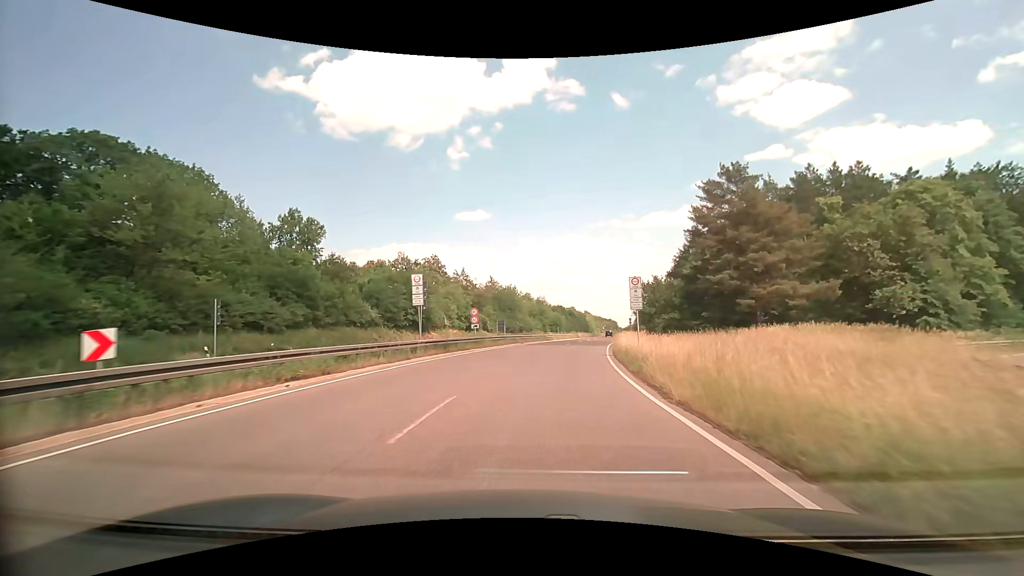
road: trunk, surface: asphalt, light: Day
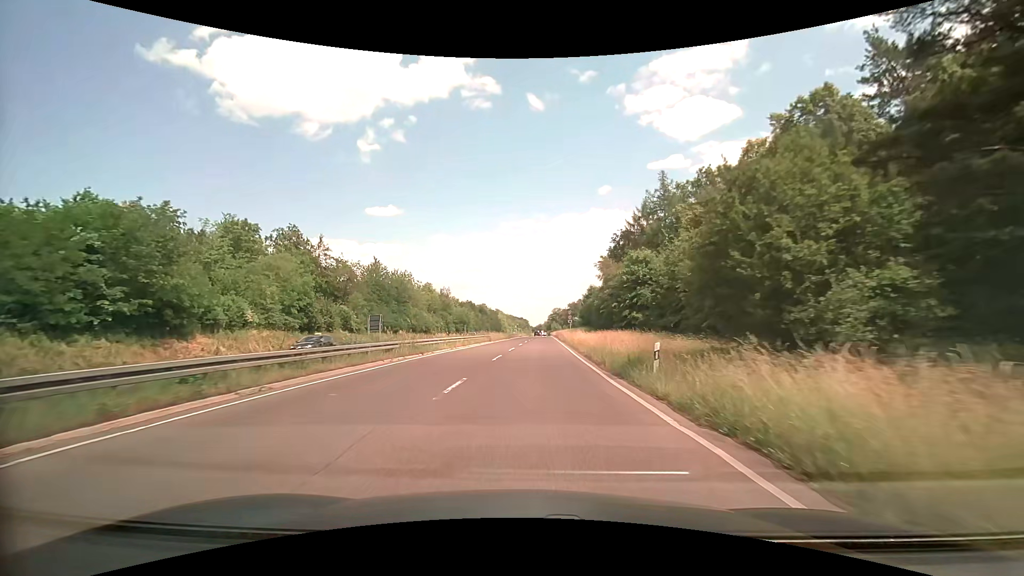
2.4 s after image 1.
(+3.2, +35.7) m; +10°
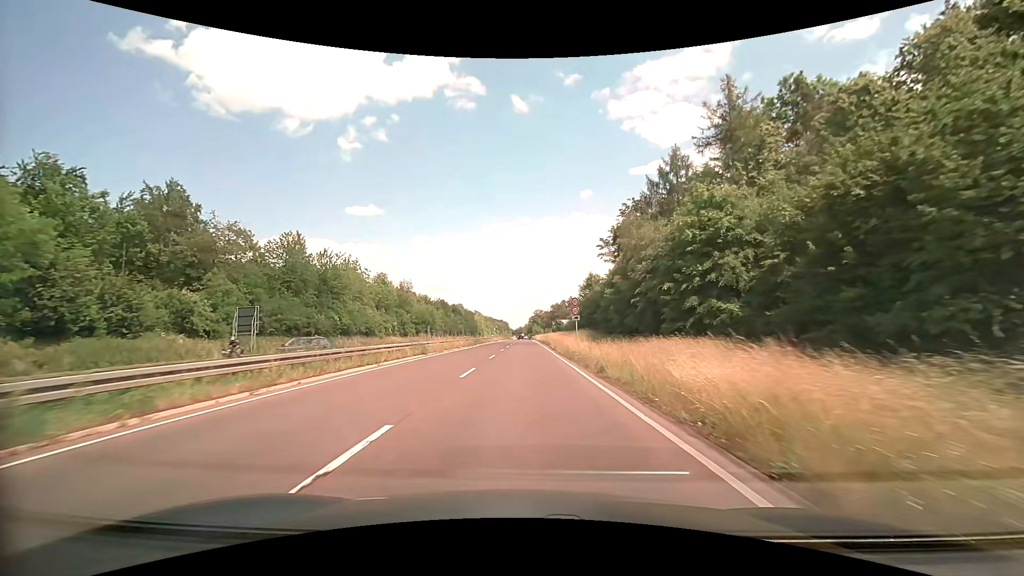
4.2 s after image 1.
(+0.7, +29.0) m; +2°
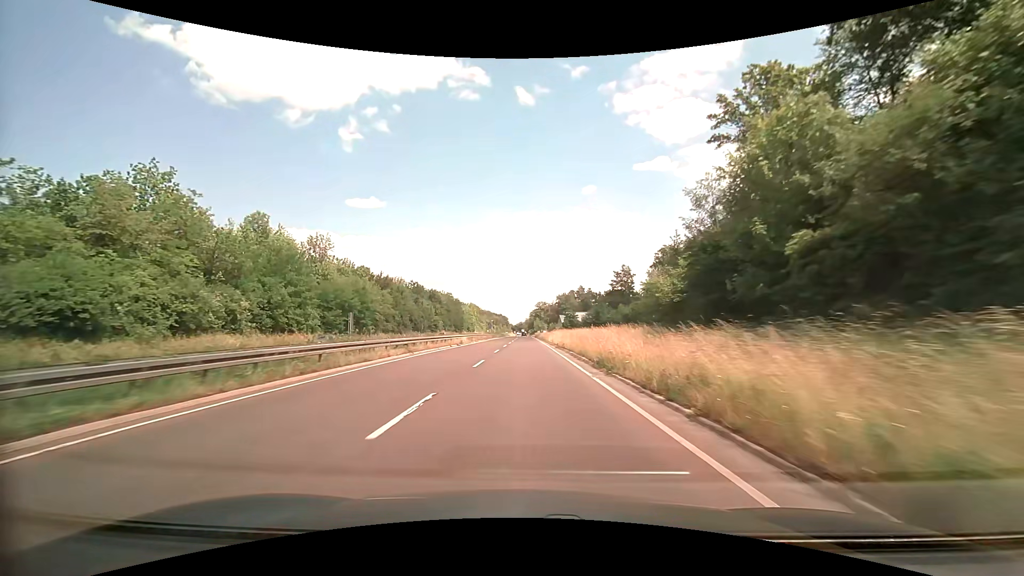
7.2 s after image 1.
(+0.1, +57.6) m; 0°
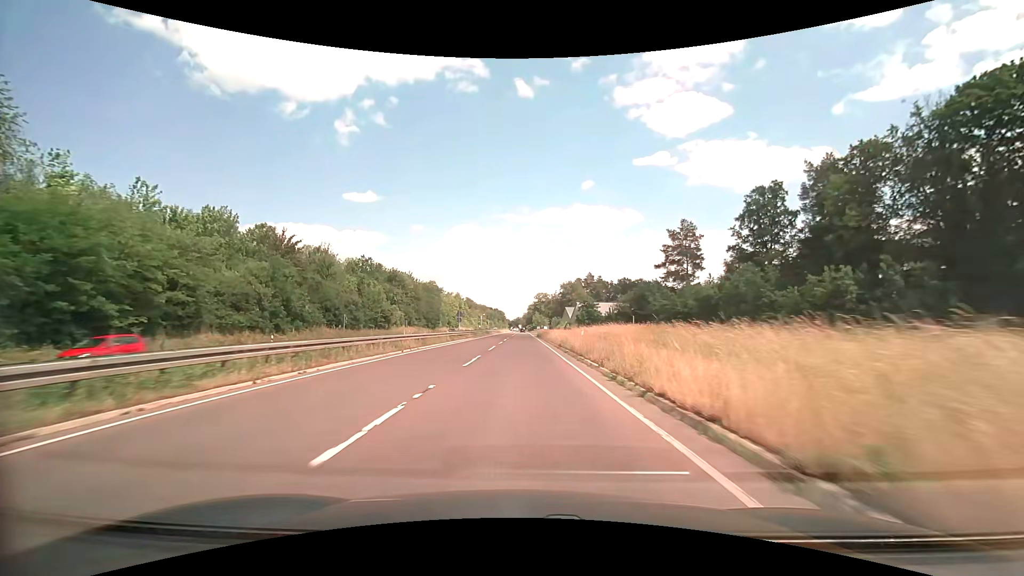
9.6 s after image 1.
(+0.2, +49.1) m; 0°
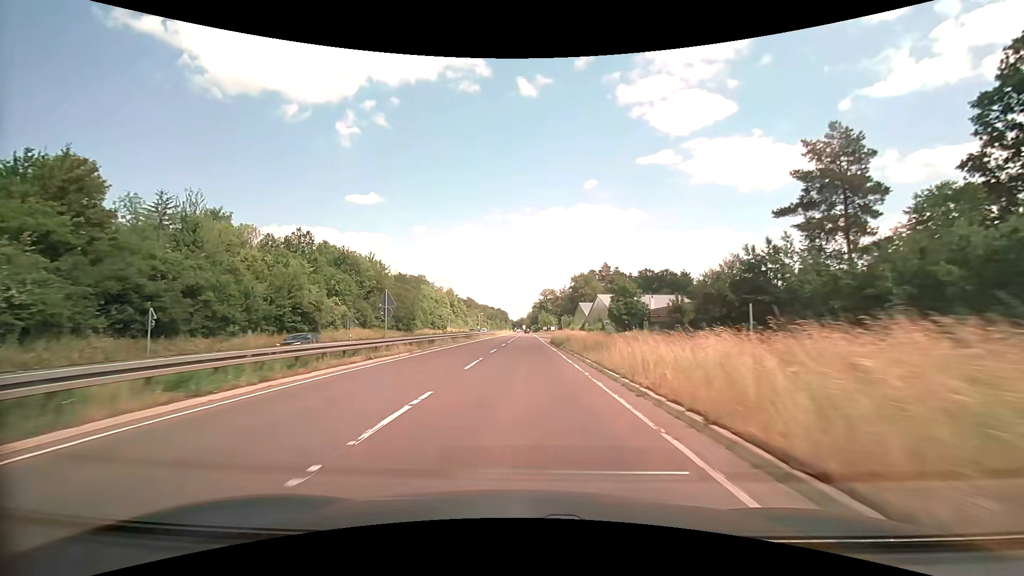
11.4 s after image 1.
(-0.2, +36.7) m; -1°
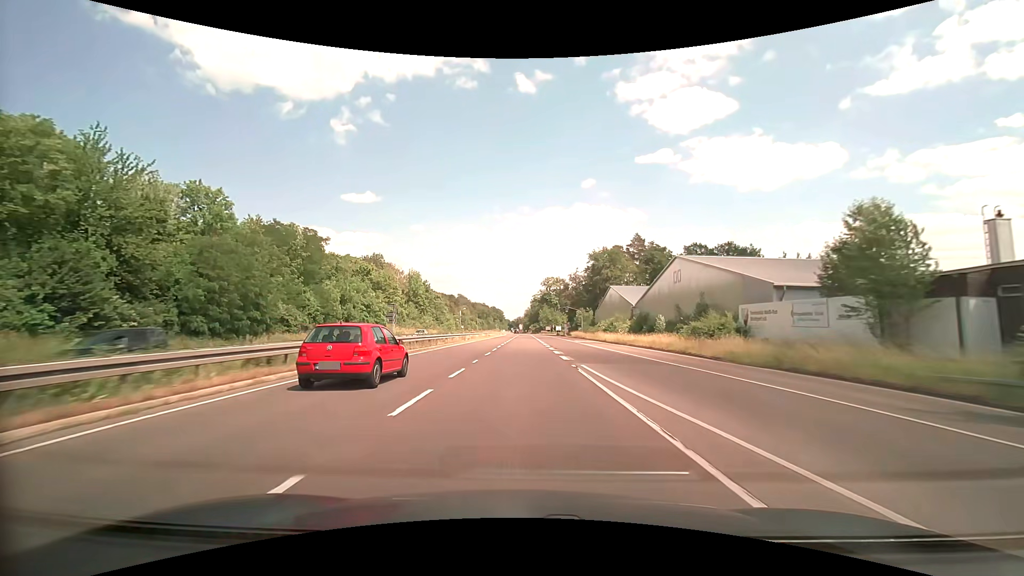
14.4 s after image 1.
(+0.2, +63.1) m; 0°
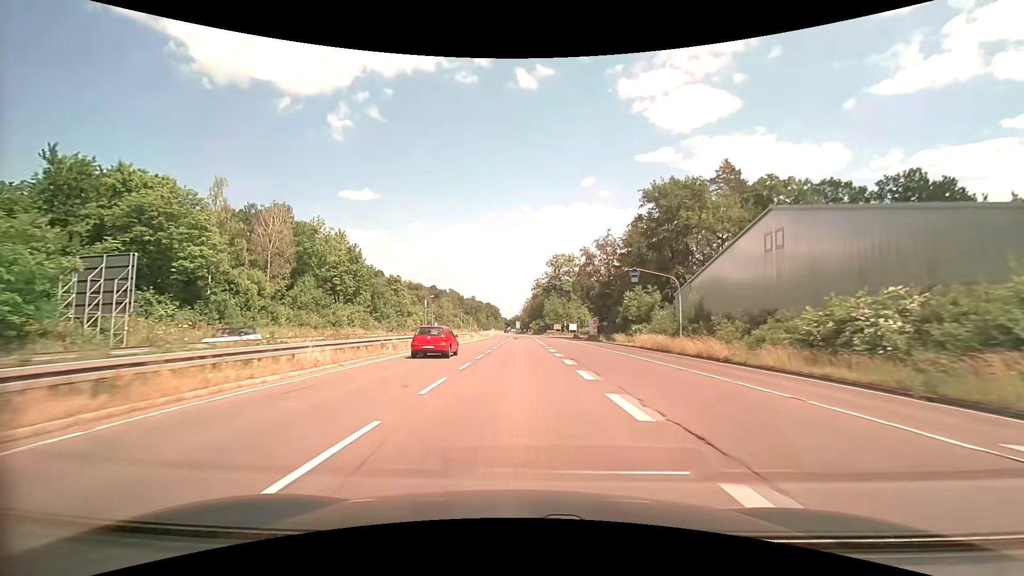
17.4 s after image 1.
(-0.1, +63.4) m; 0°
(0, +10) (0, +20) (0, +30) (0, +40) (0, +50) (0, +60) (0, +70) (-1, +80) (-1, +90) (-1, +100) m
